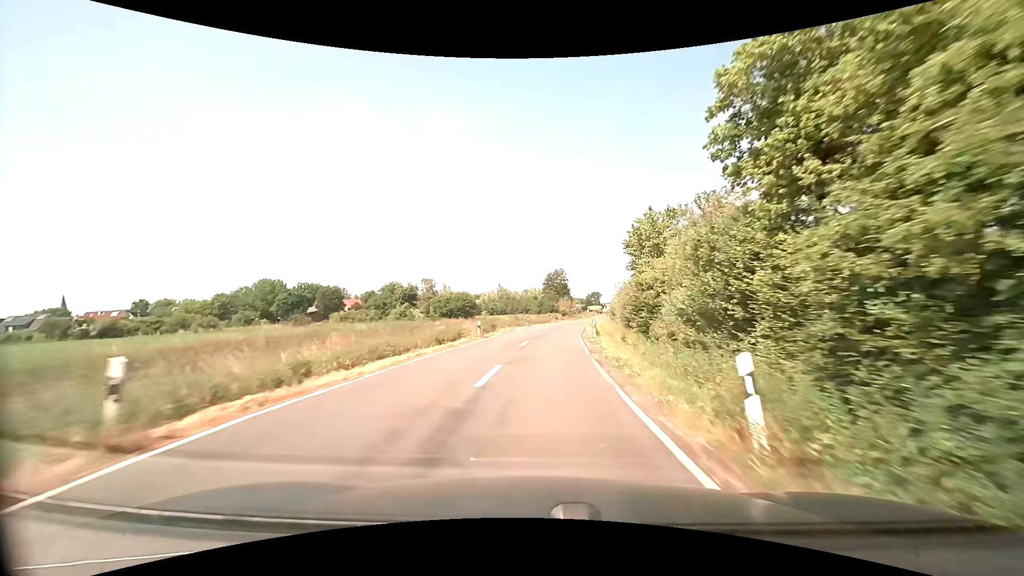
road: secondary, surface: asphalt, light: Day
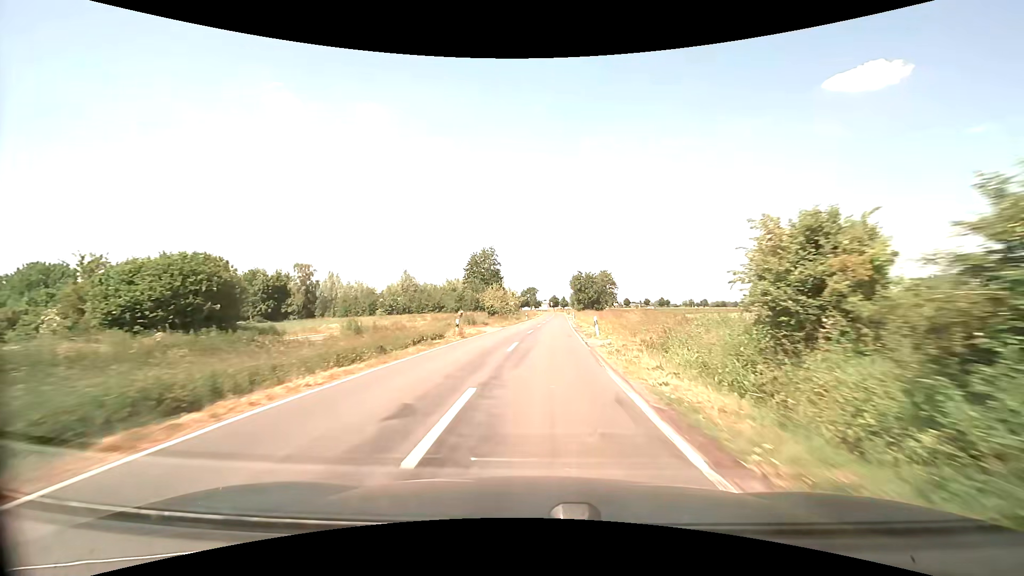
(+3.4, +53.0) m; +8°
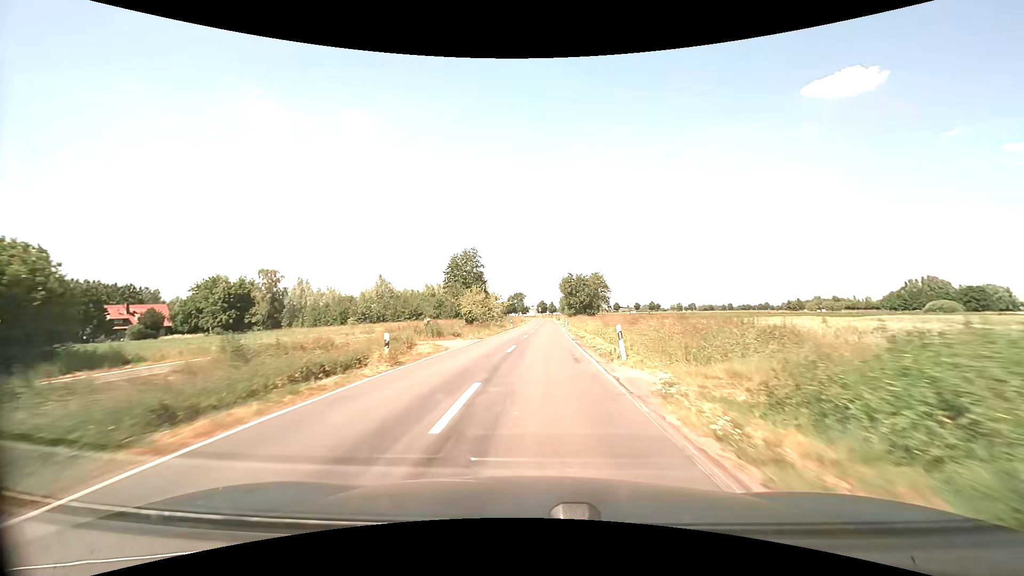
(+0.2, +10.5) m; +2°
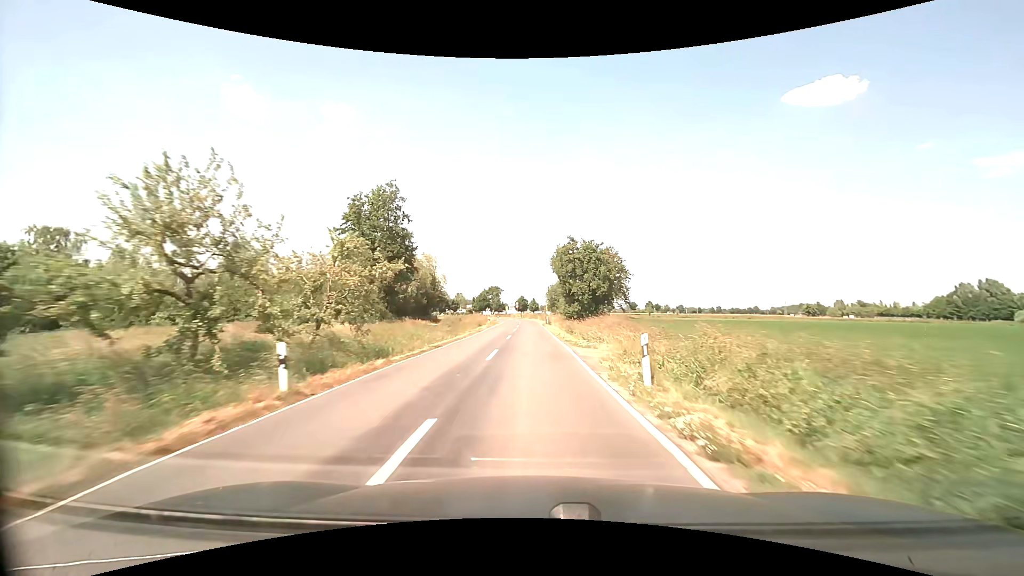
(+1.3, +52.7) m; +2°
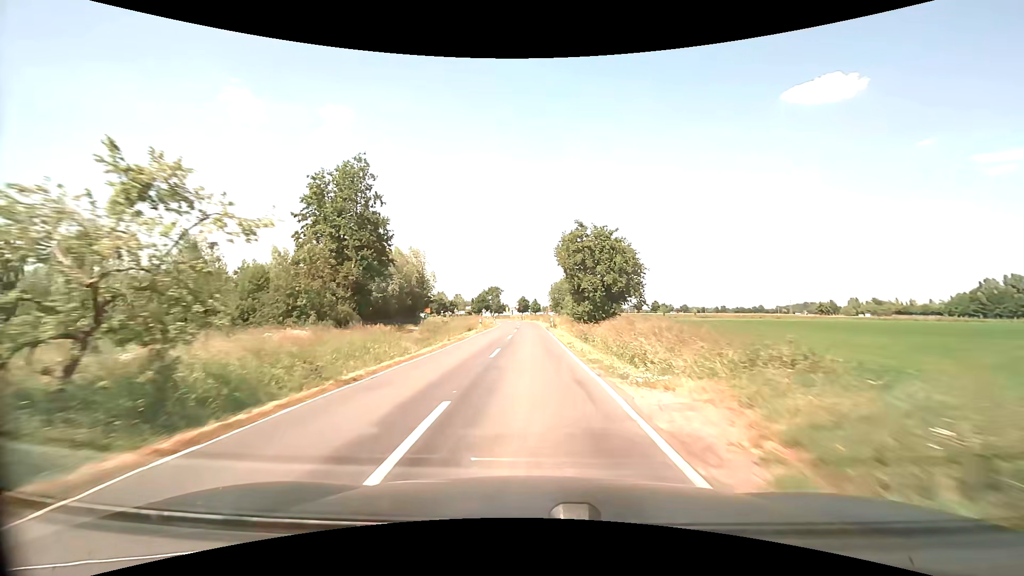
(0.0, +10.7) m; 0°
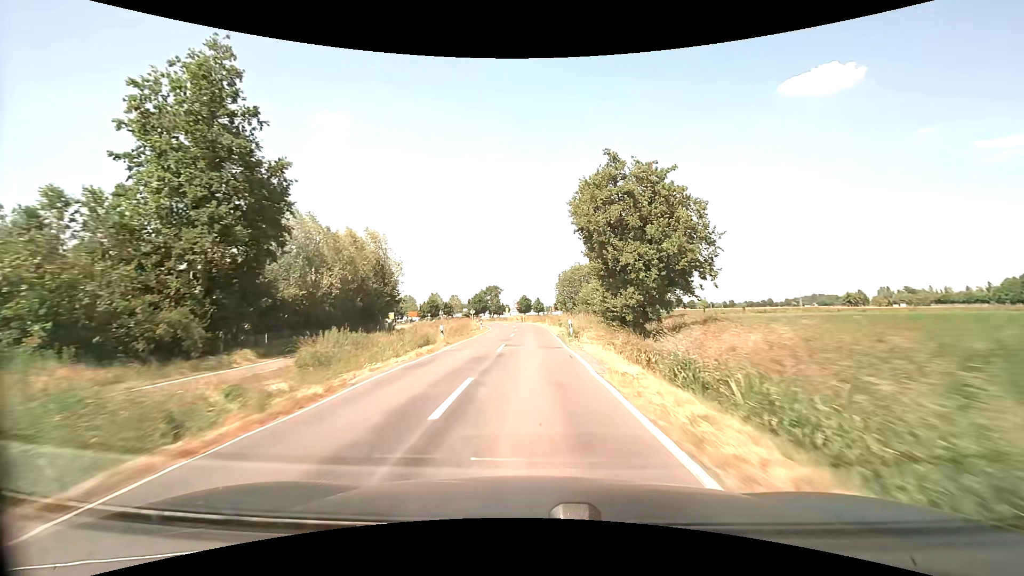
(-0.1, +21.4) m; 0°
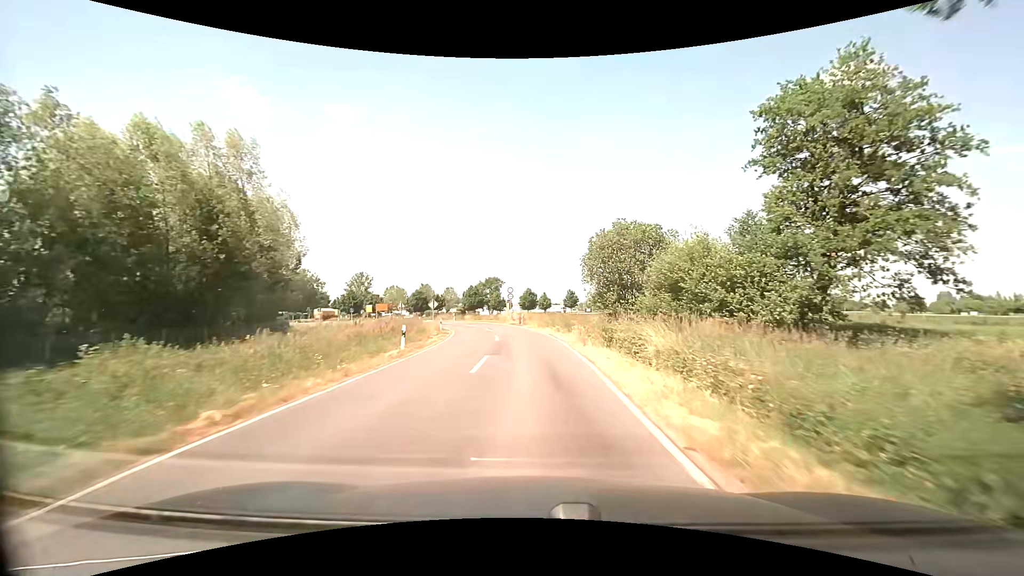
(-0.3, +31.3) m; -1°
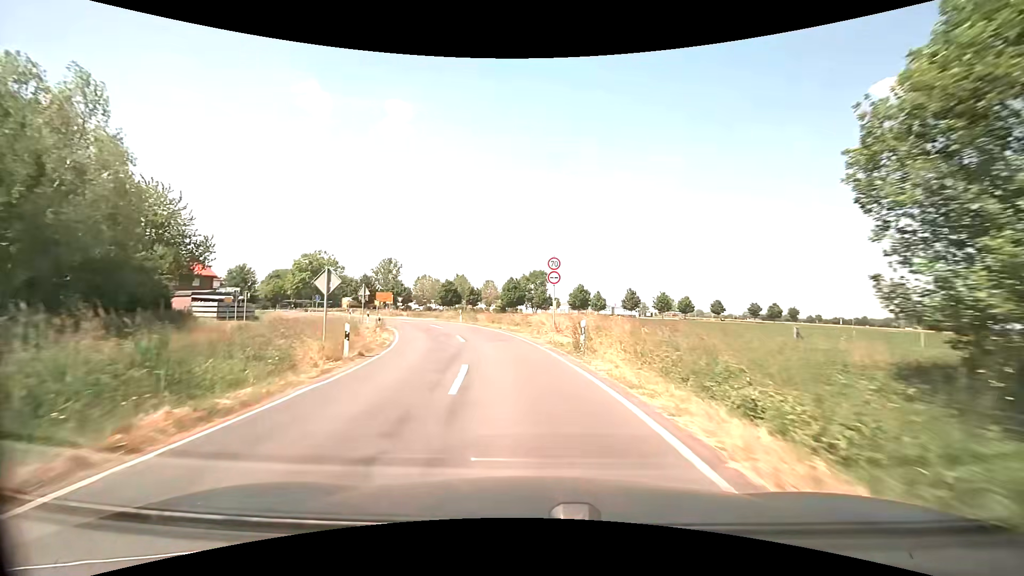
(-0.8, +27.4) m; -5°
(0, +10) (-2, +20) (-4, +30) (-7, +39) (-11, +48) (-16, +57) (-21, +66) (-27, +74) (-32, +82) (-37, +91) m
